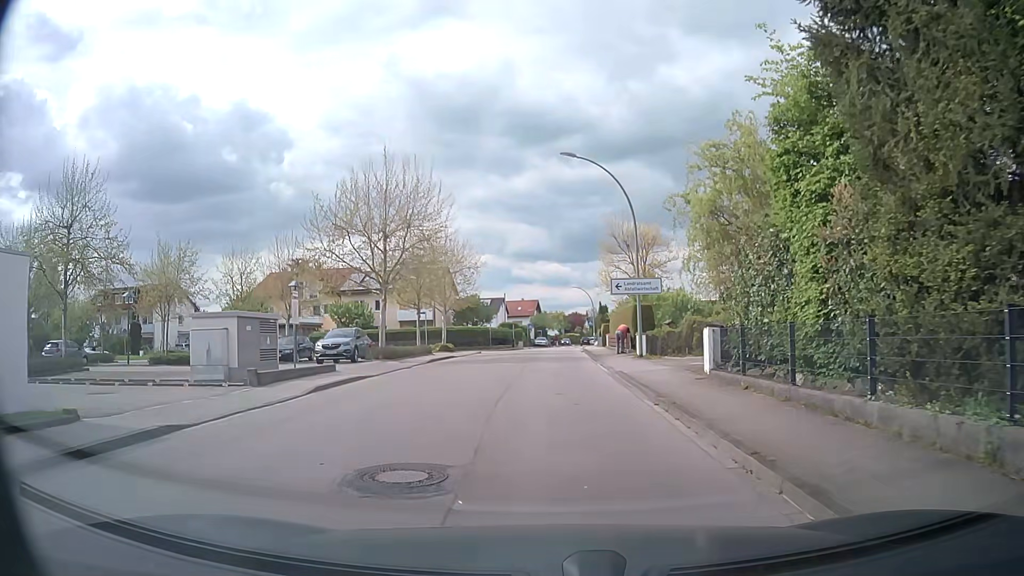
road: residential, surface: asphalt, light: Day
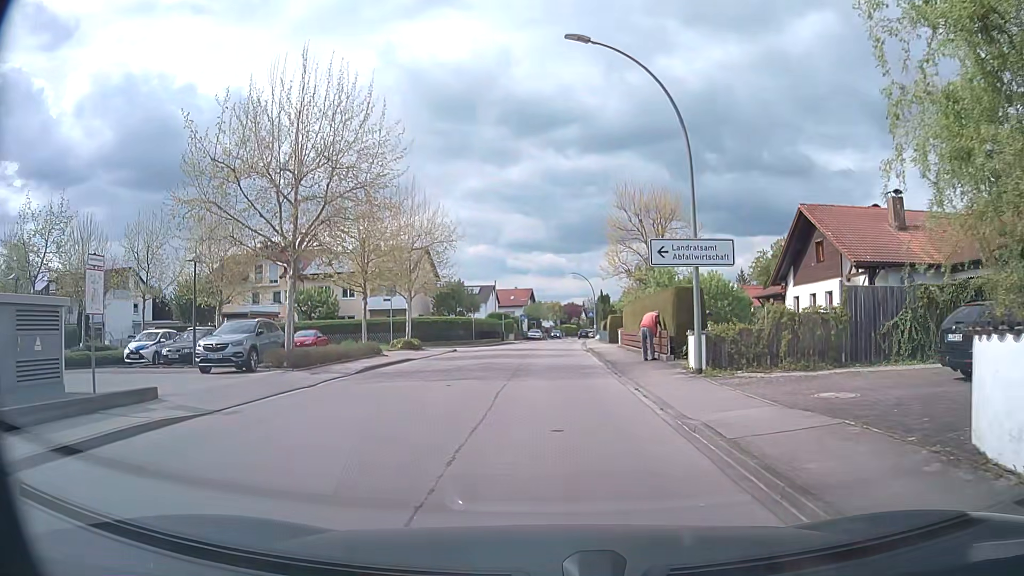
(+0.1, +10.3) m; +1°
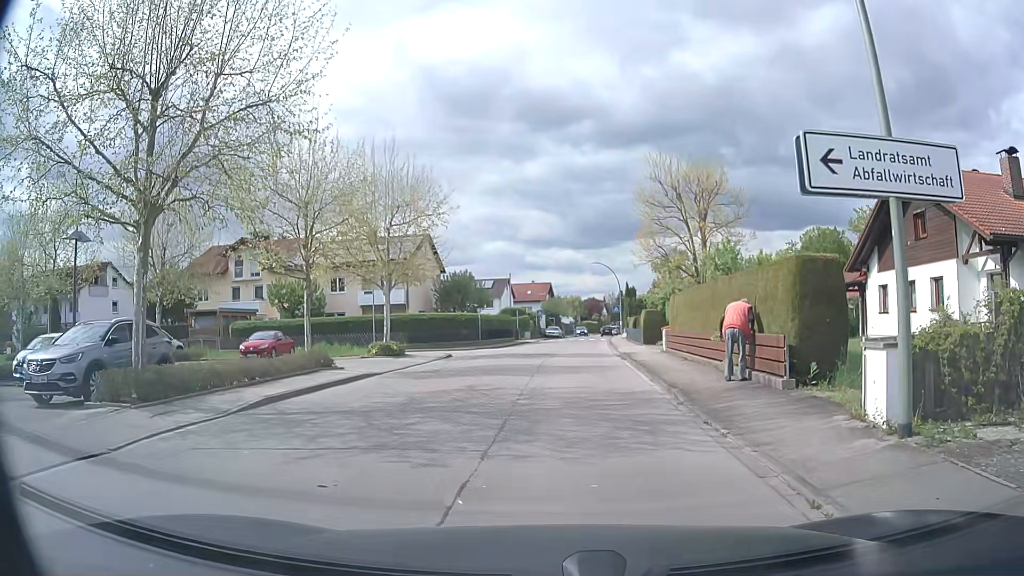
(-0.1, +8.3) m; -3°
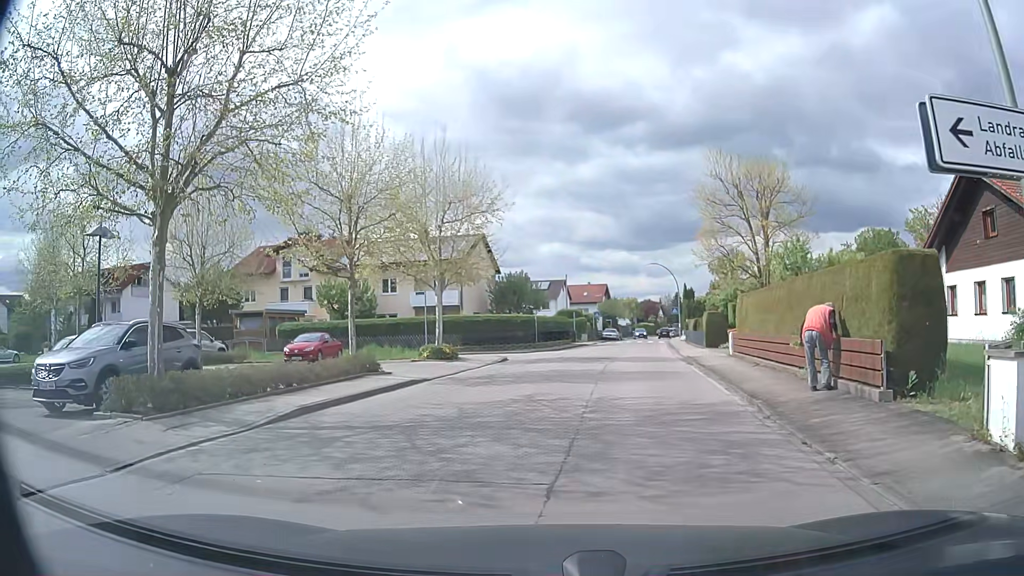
(0.0, +1.3) m; -3°
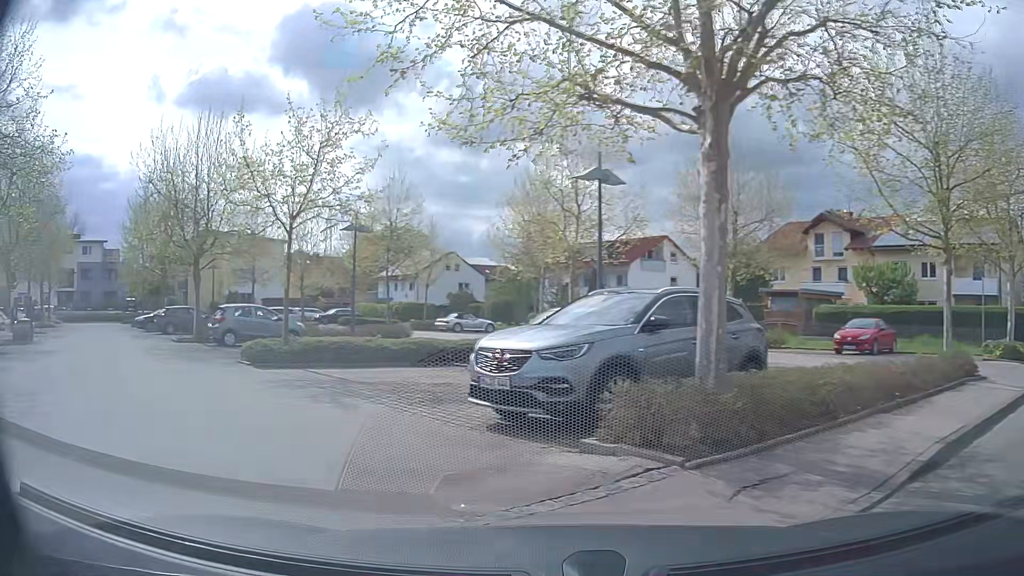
(-1.7, +4.4) m; -45°
